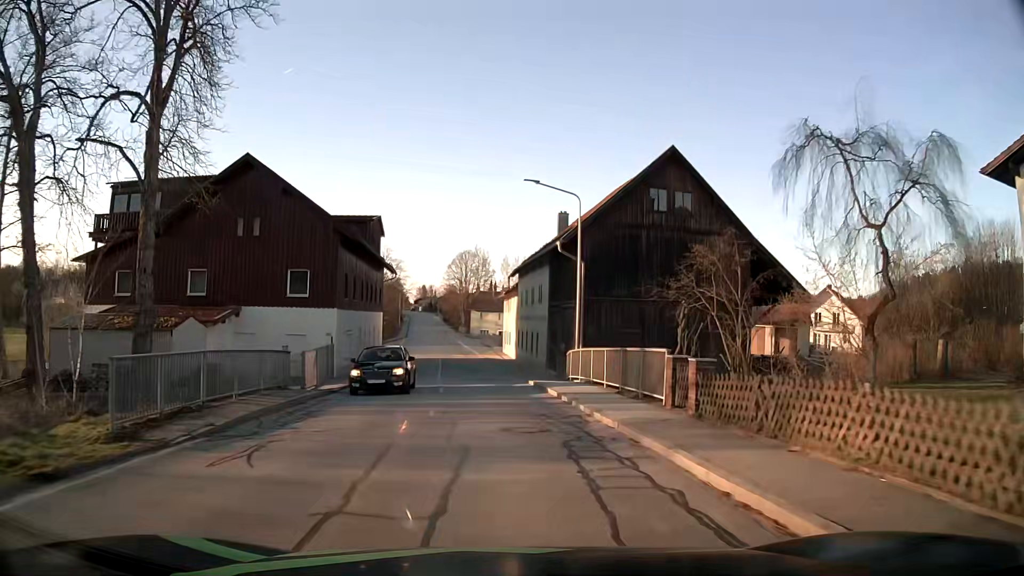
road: secondary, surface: asphalt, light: Day
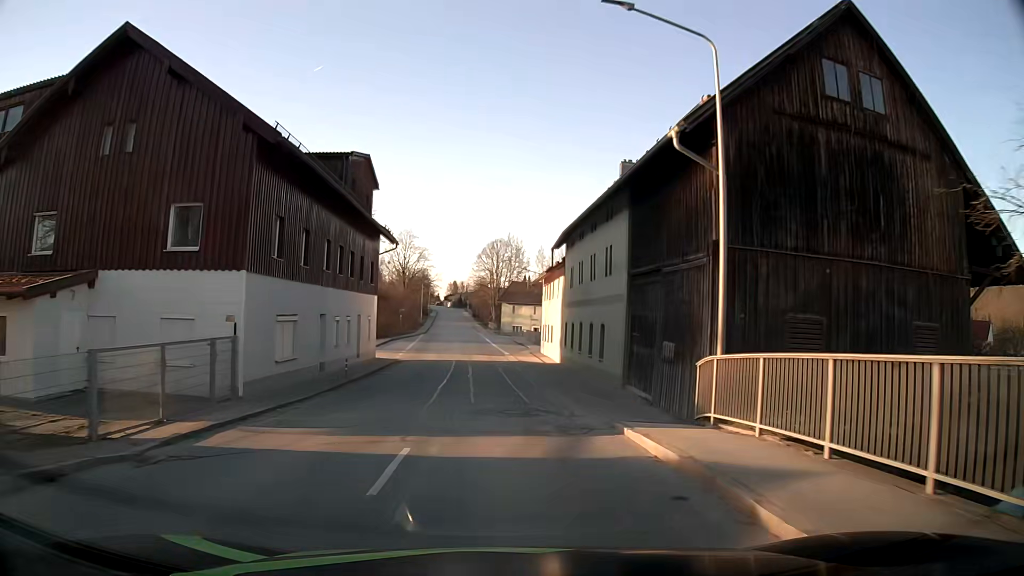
(-0.4, +14.3) m; -3°
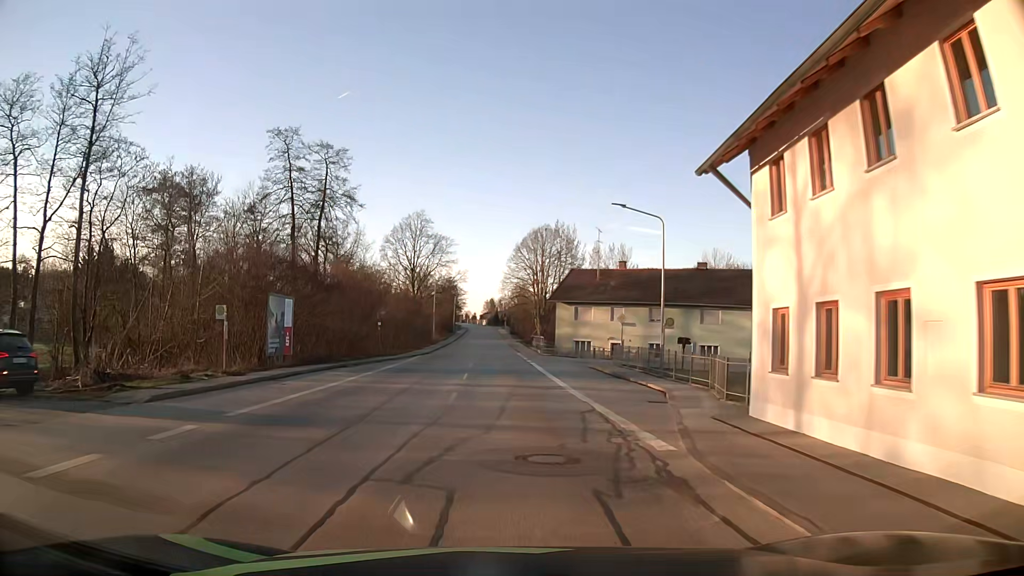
(-1.0, +36.5) m; -4°
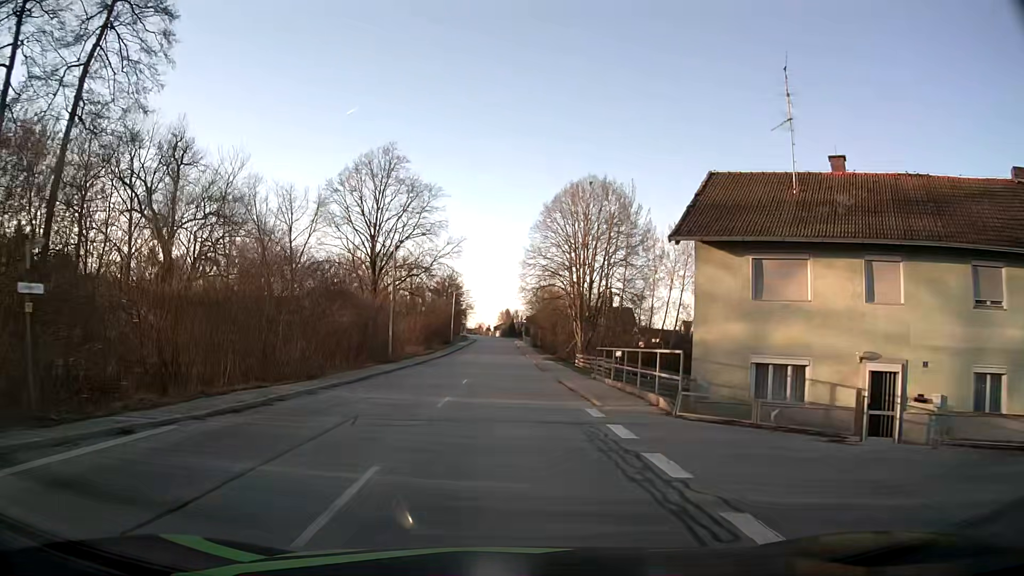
(0.0, +37.6) m; -1°
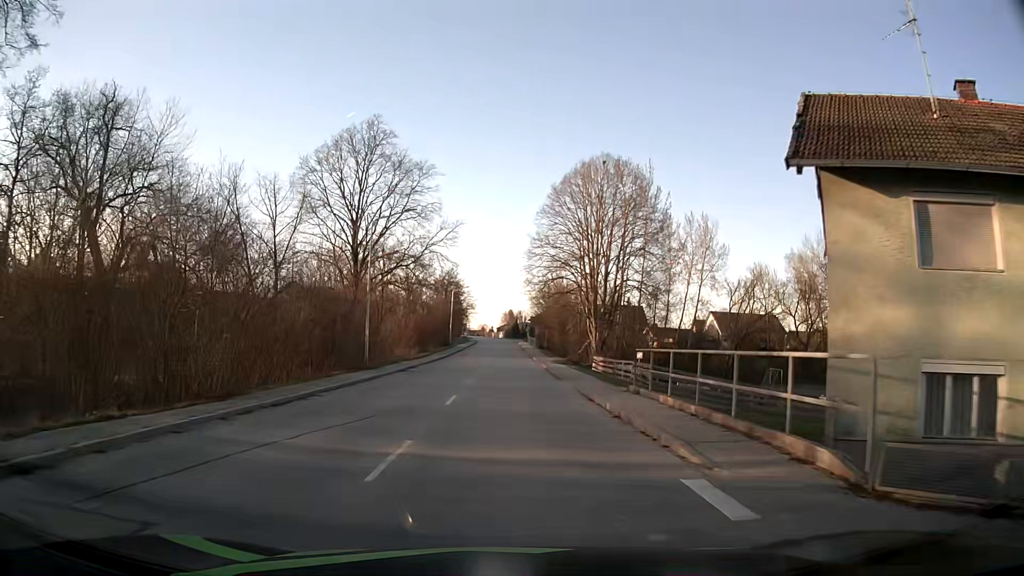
(0.0, +7.7) m; 0°
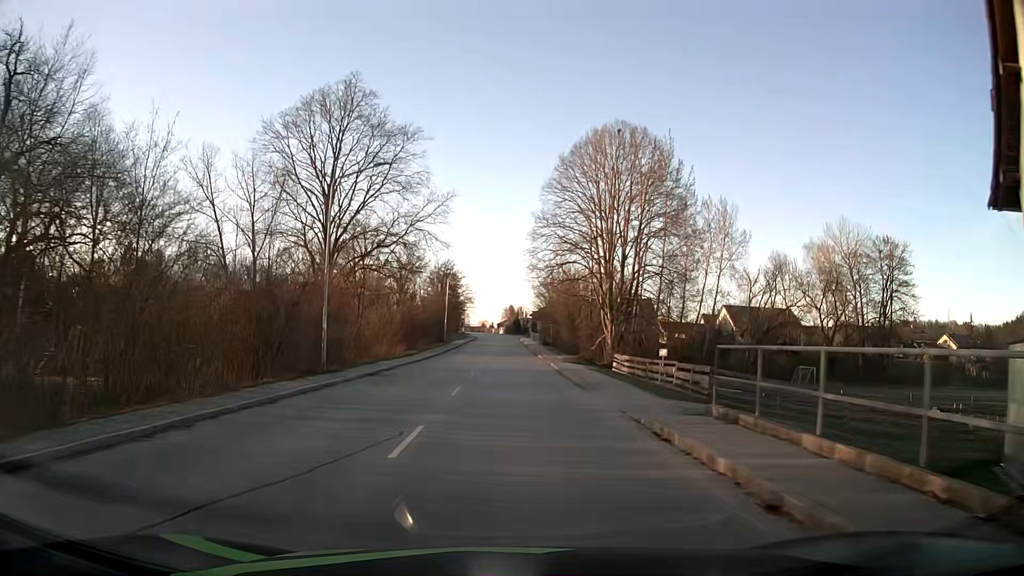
(0.0, +7.8) m; 0°
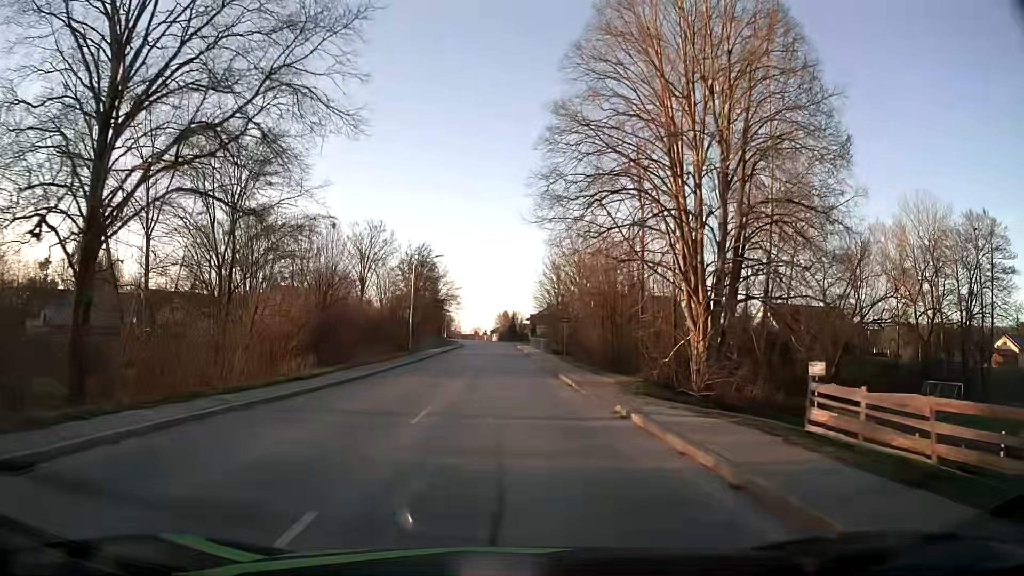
(+0.1, +23.7) m; +1°
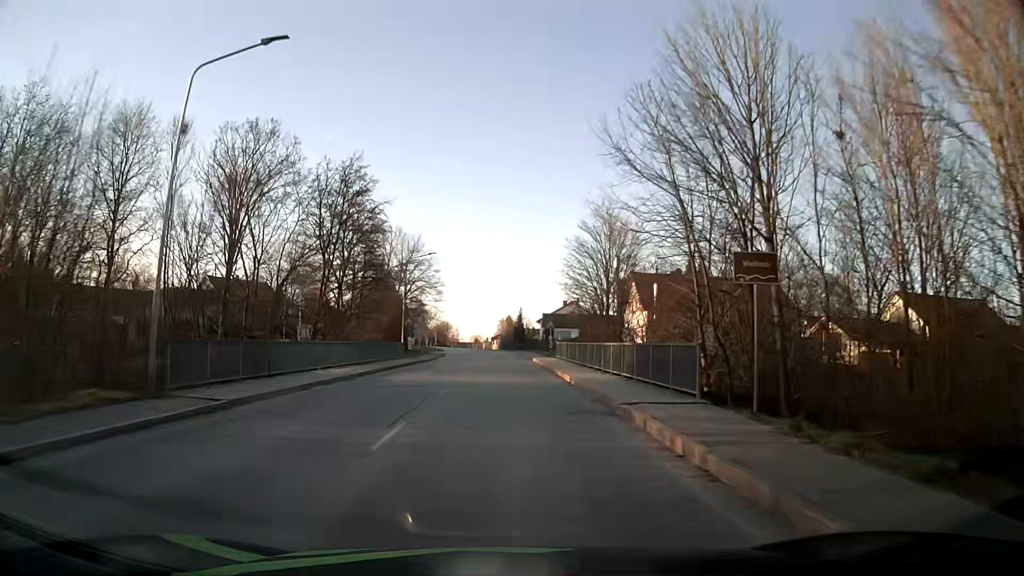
(-0.2, +39.1) m; 0°
(0, +10) (0, +20) (0, +30) (0, +40) (0, +50) (-1, +60) (-1, +70) (-2, +80) (-3, +90) (-4, +100) m
